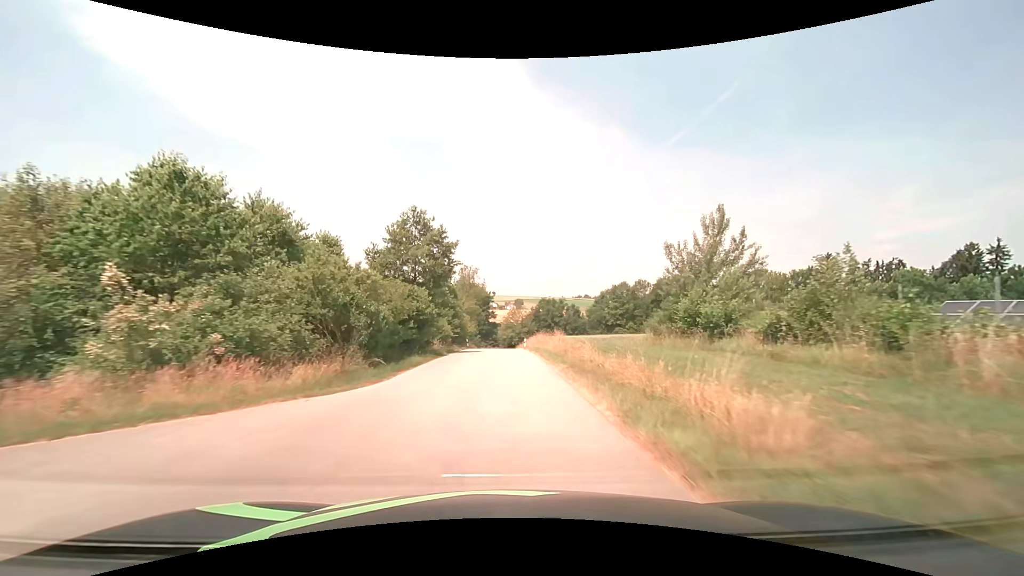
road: unclassified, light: Day
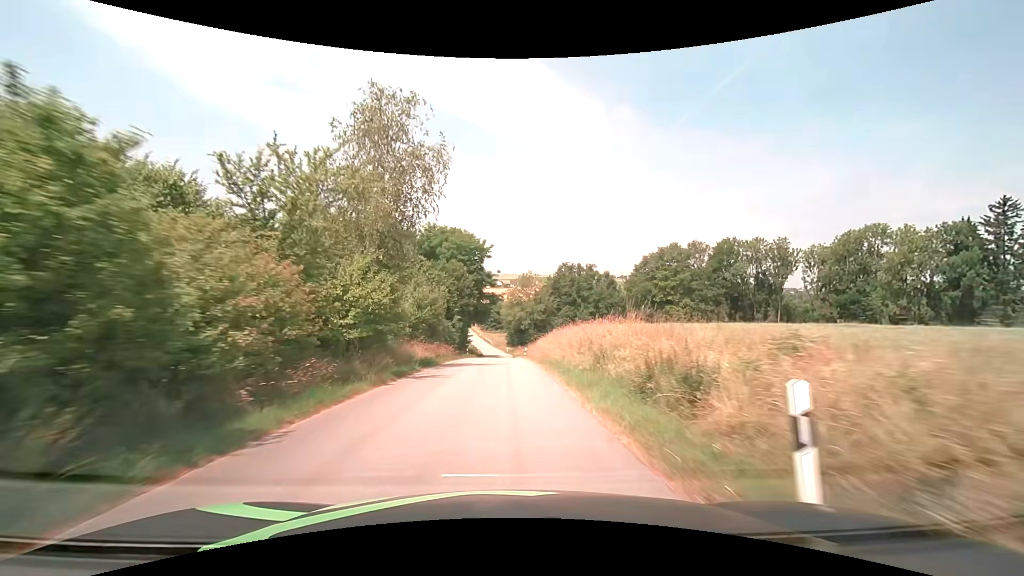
(0.0, +48.2) m; 0°
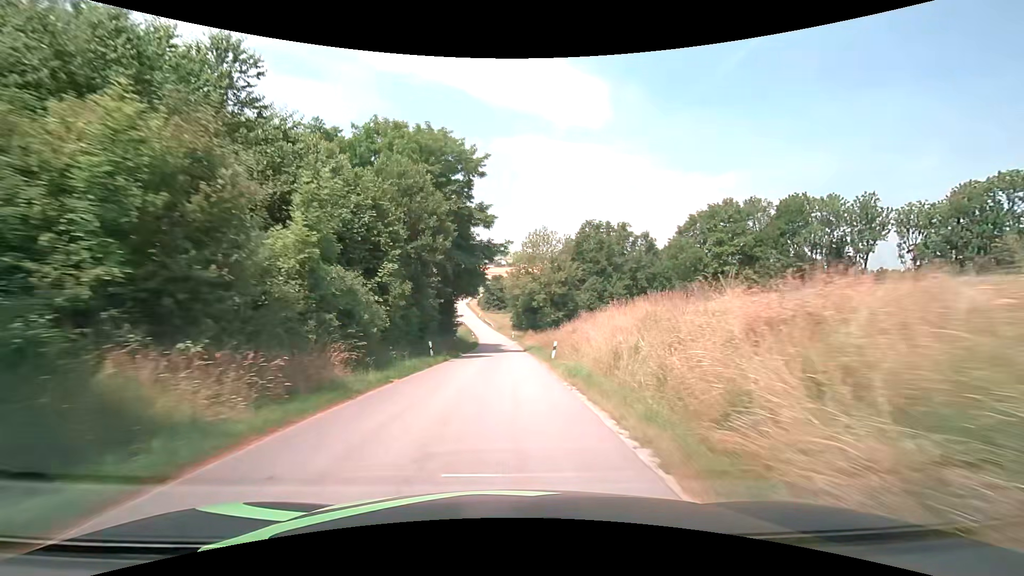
(-0.2, +28.5) m; 0°
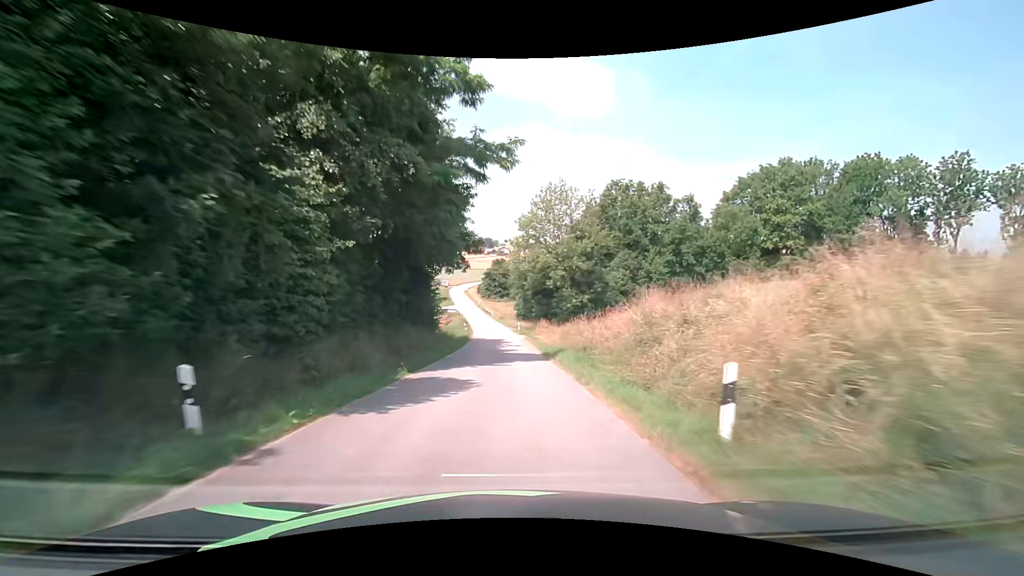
(-0.1, +19.2) m; 0°
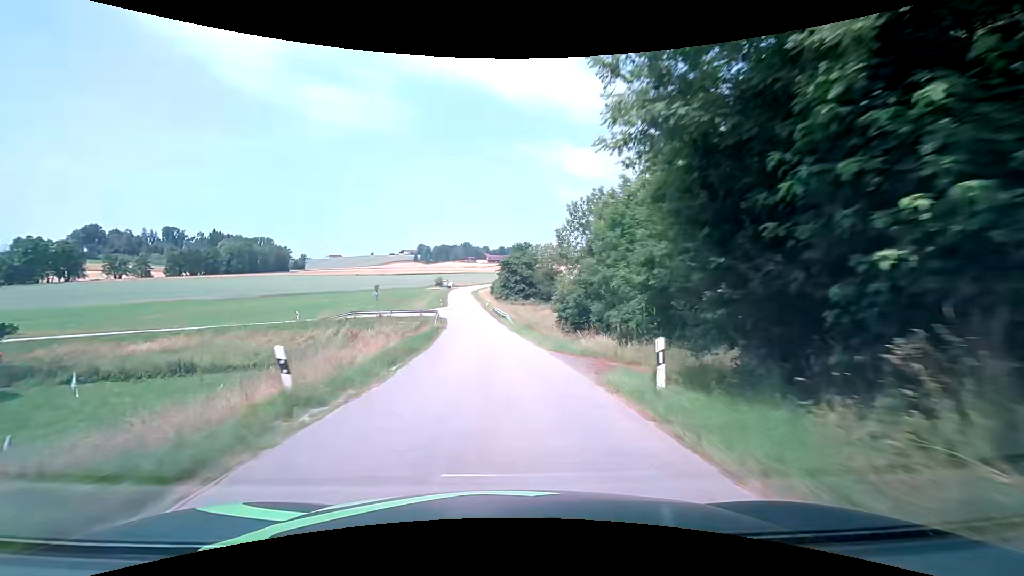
(-0.8, +48.4) m; -3°
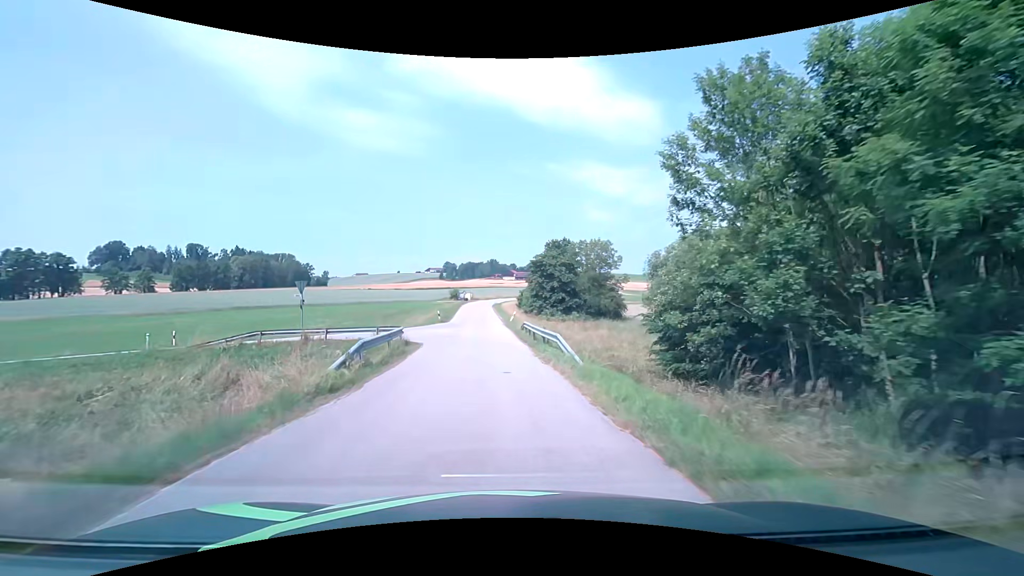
(-0.7, +25.3) m; -4°
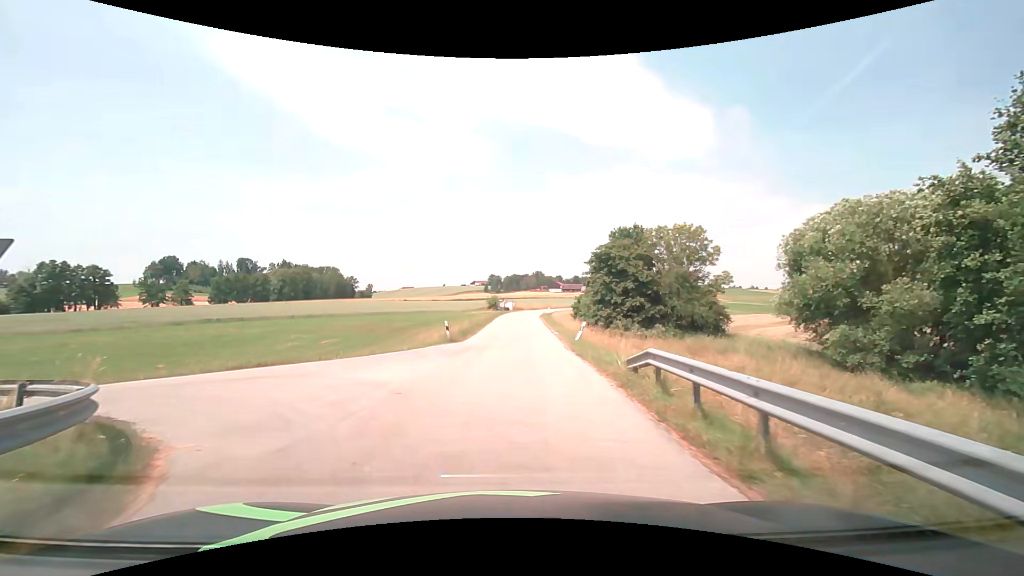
(-0.5, +19.0) m; -4°
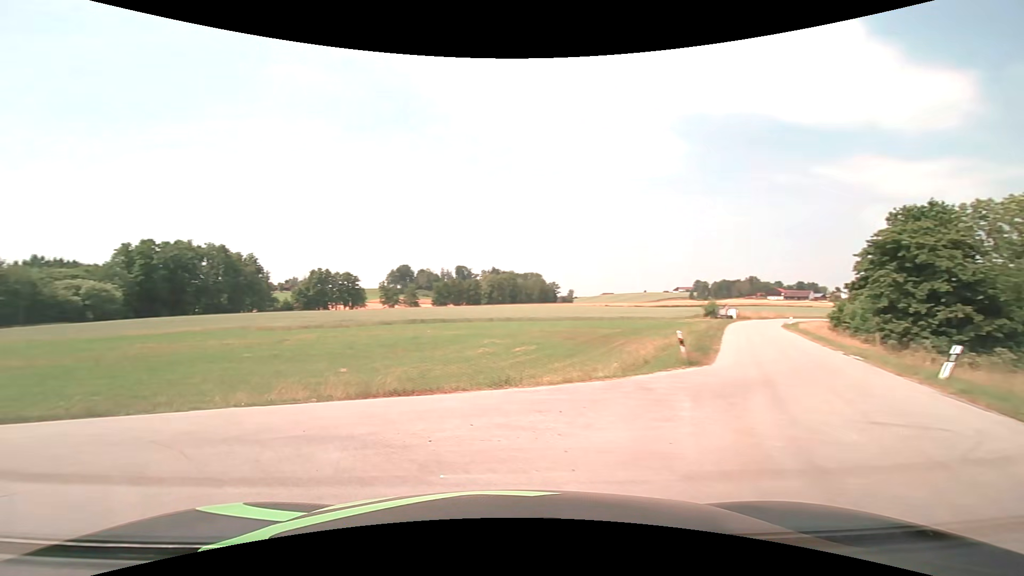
(-1.2, +7.8) m; -23°
(-4, +9) (-14, +12) (-24, +13) (-33, +15) (-43, +17) (-53, +18) (-63, +20) (-73, +23) (-82, +26) (-92, +29) m
